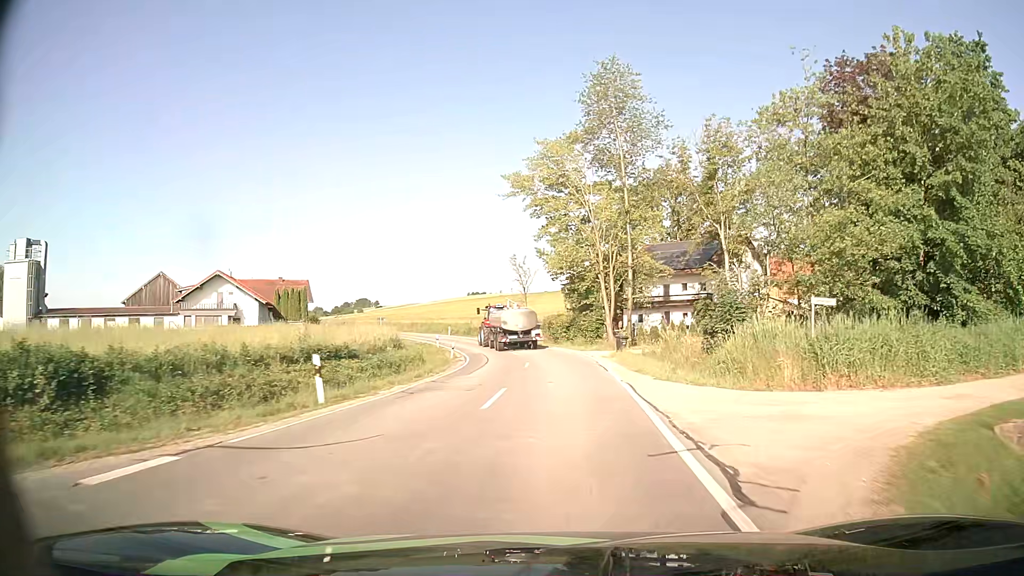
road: secondary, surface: asphalt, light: Day
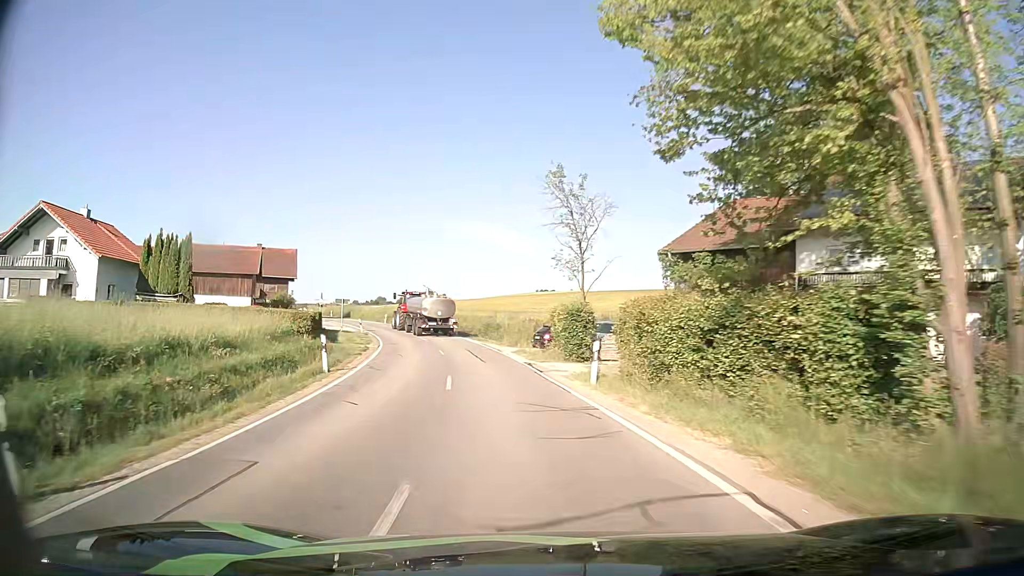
(0.0, +33.6) m; -5°
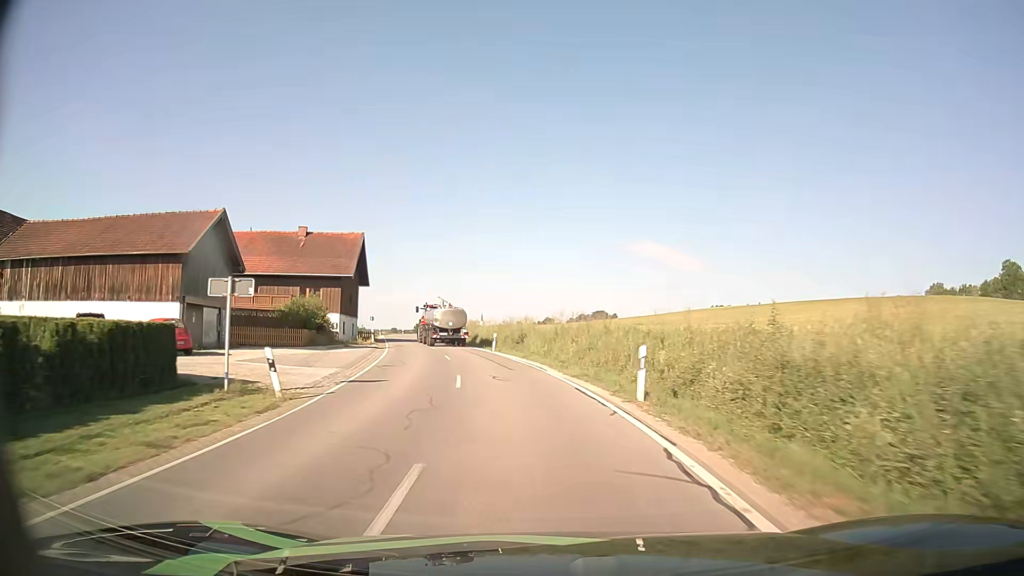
(-4.8, +35.5) m; -15°
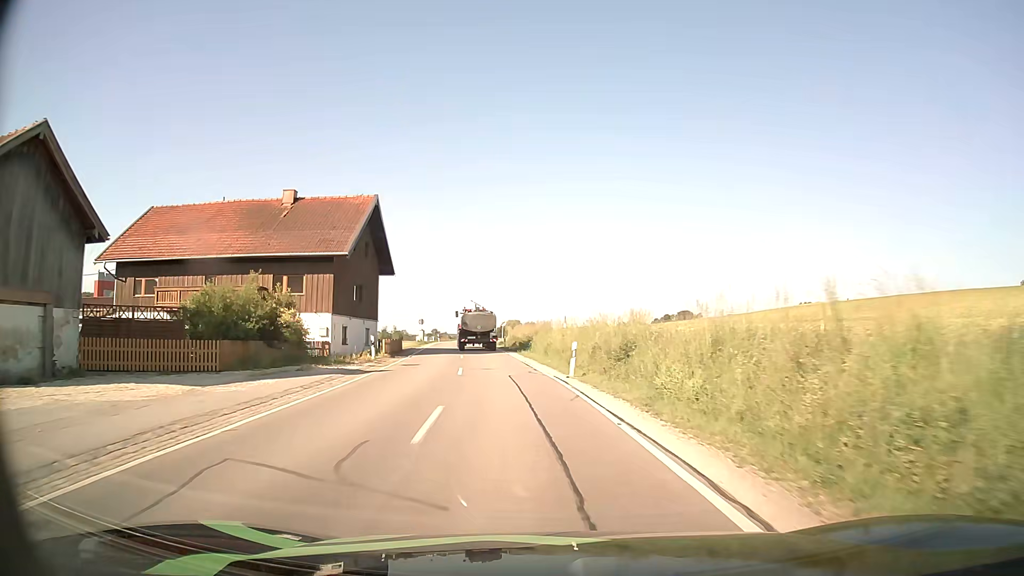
(-1.1, +18.8) m; -7°
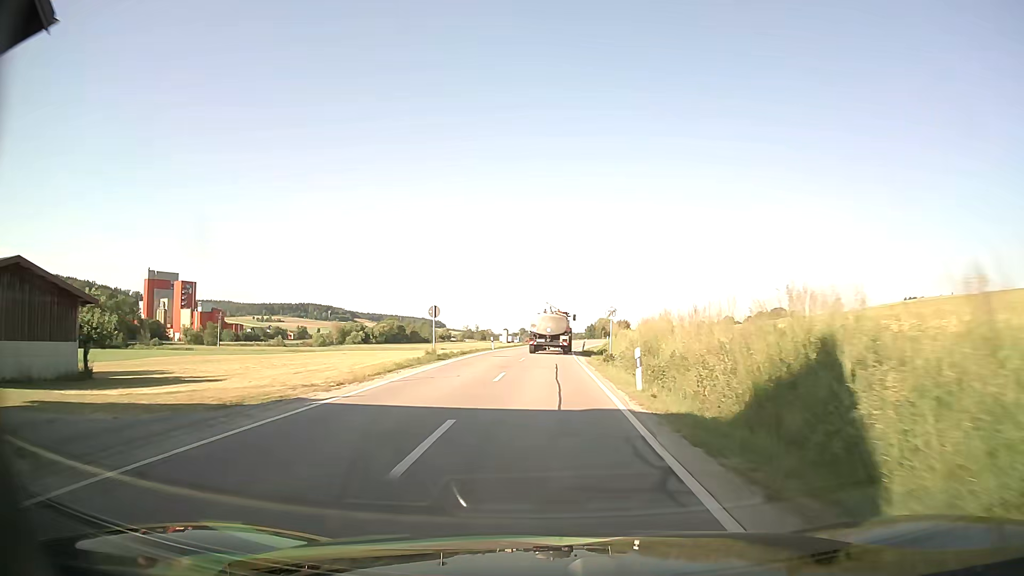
(-3.5, +38.1) m; -8°
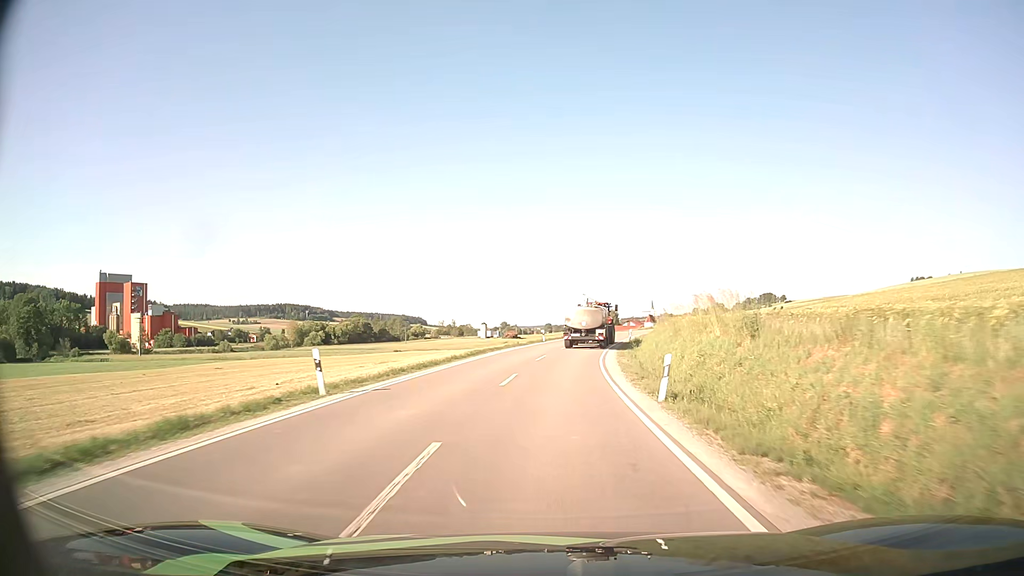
(+0.2, +38.4) m; +2°
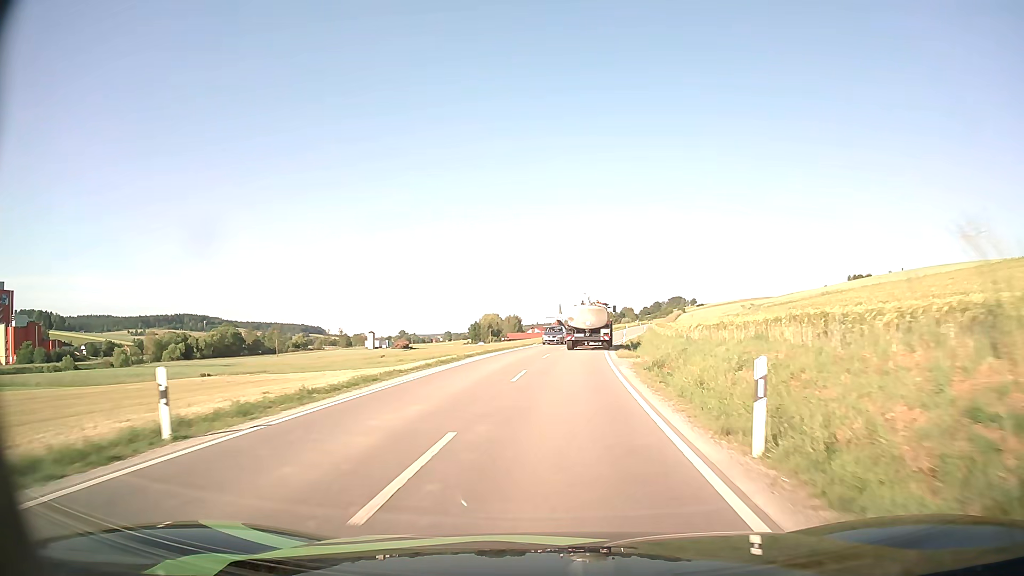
(+2.8, +47.3) m; +8°
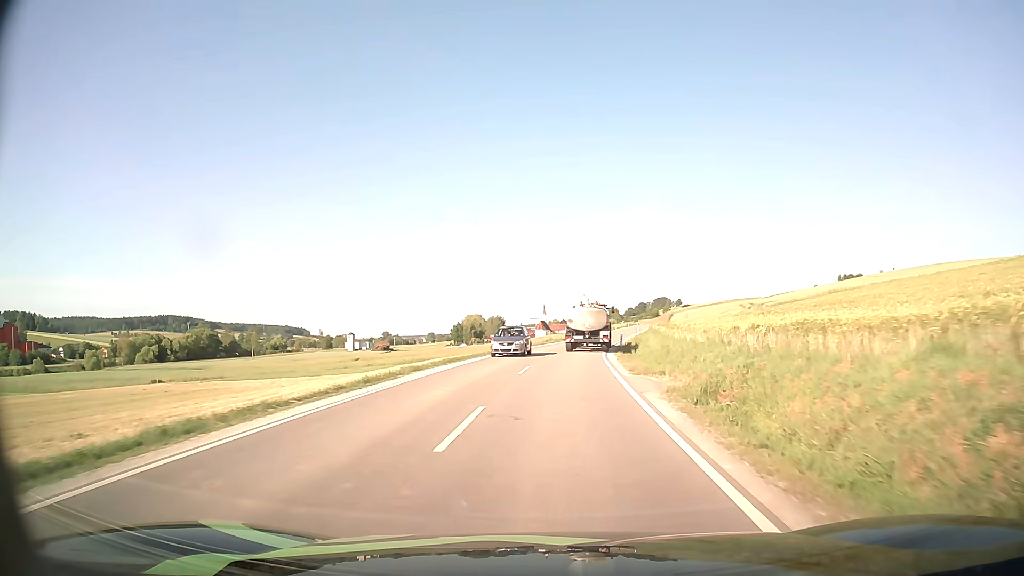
(+0.1, +9.2) m; +1°
(0, +10) (0, +20) (+1, +30) (+2, +40) (+3, +50) (+4, +60) (+6, +70) (+8, +79) (+10, +89) (+11, +99) m
